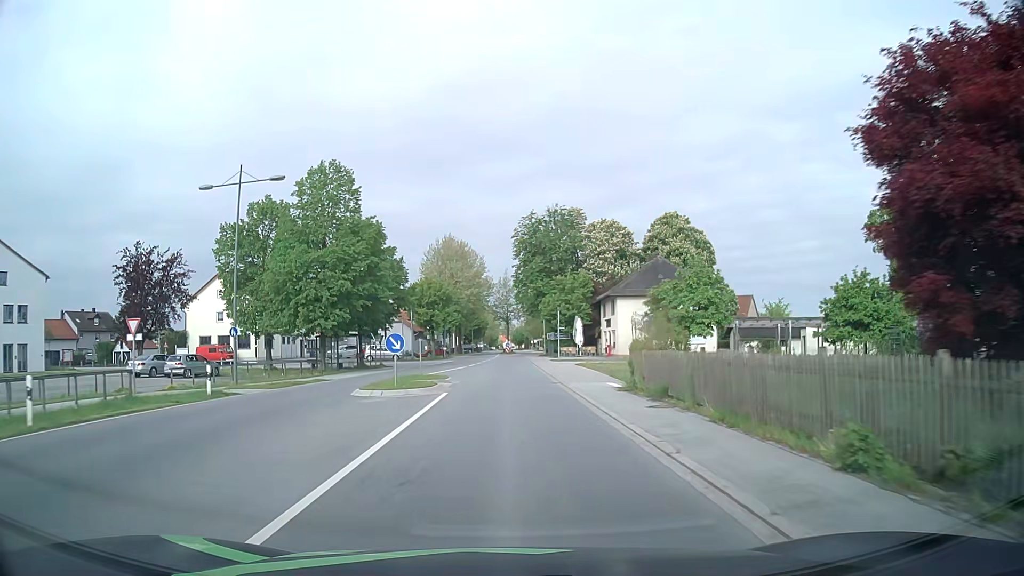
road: primary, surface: asphalt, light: Day
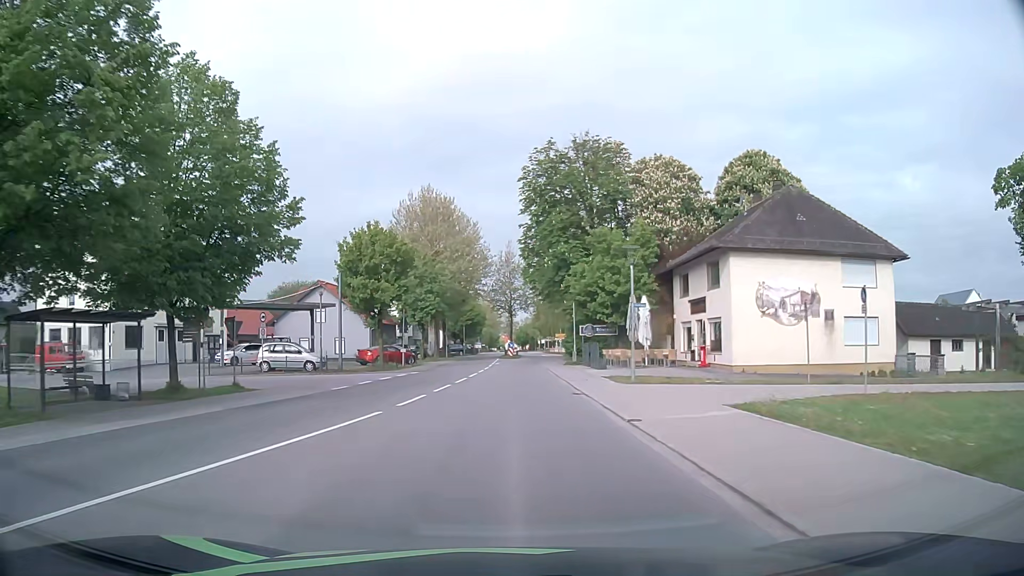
(0.0, +30.7) m; 0°
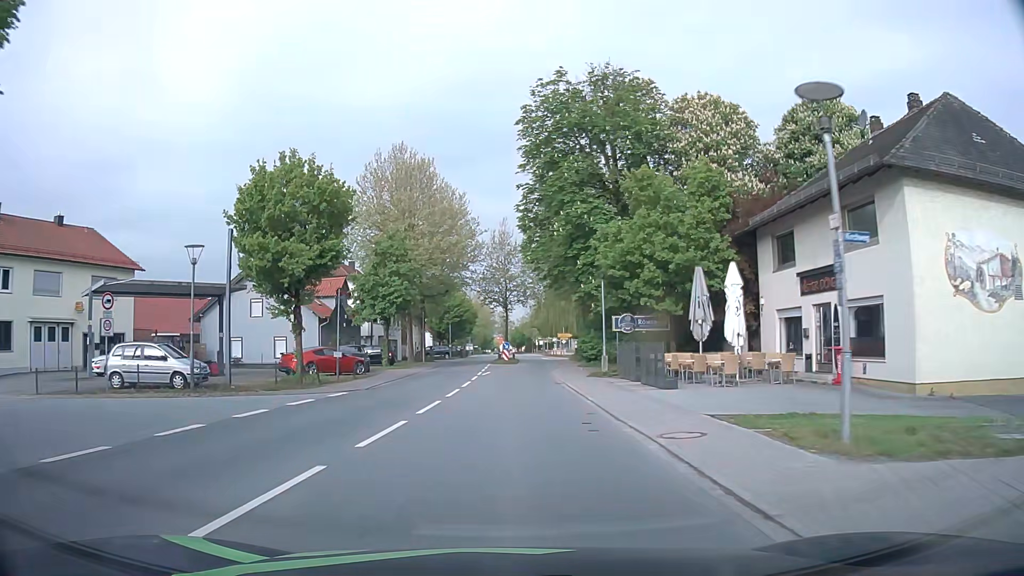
(+0.1, +15.3) m; +1°
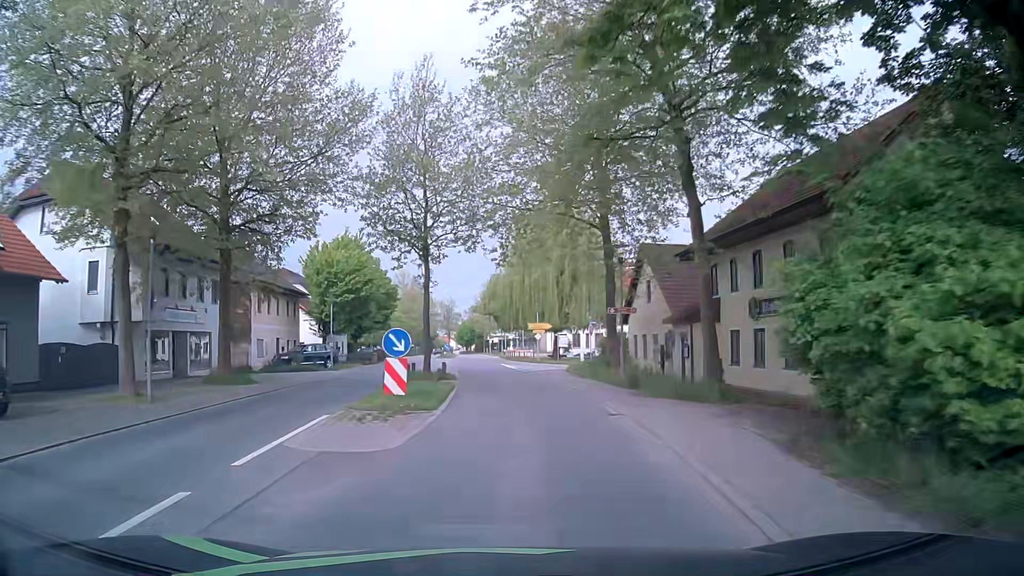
(+0.9, +37.7) m; +4°
